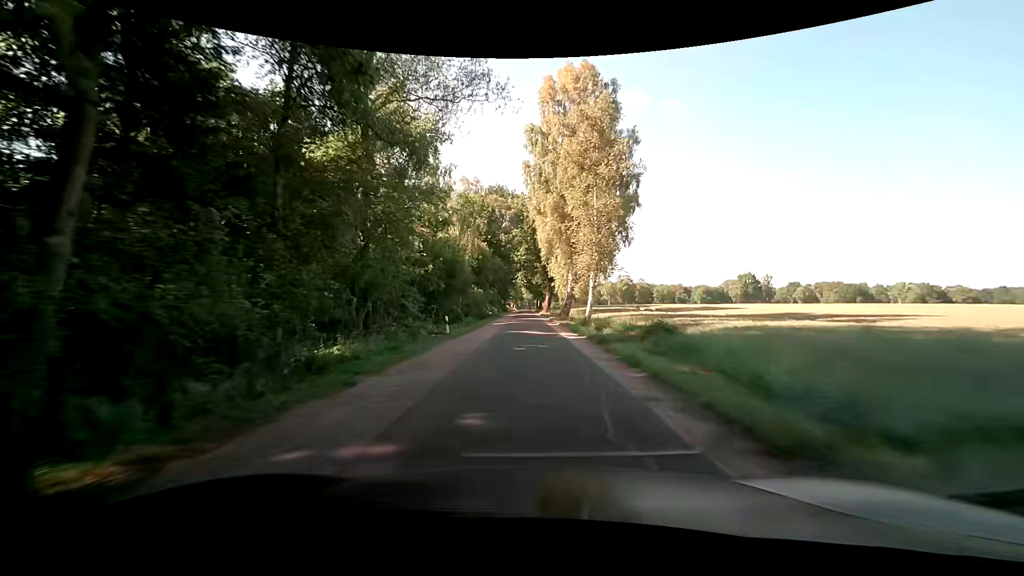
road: unclassified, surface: asphalt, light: Day
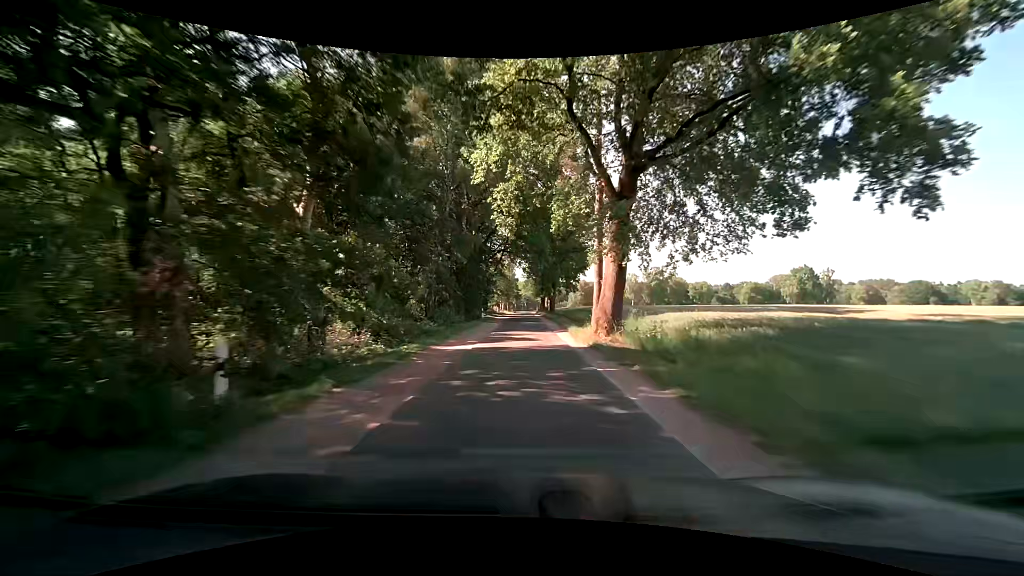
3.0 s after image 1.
(-0.2, +59.0) m; 0°
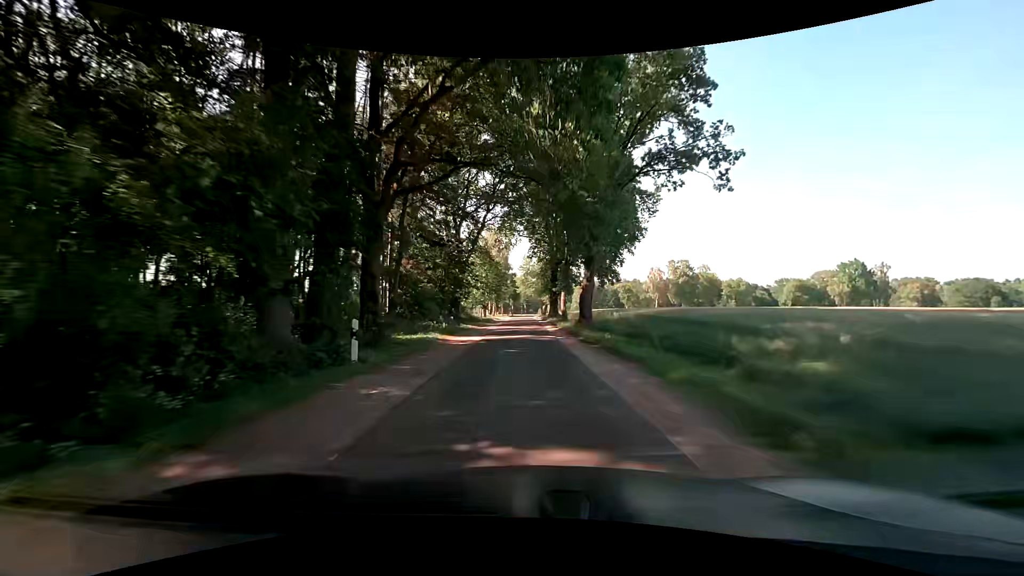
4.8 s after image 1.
(0.0, +34.1) m; 0°
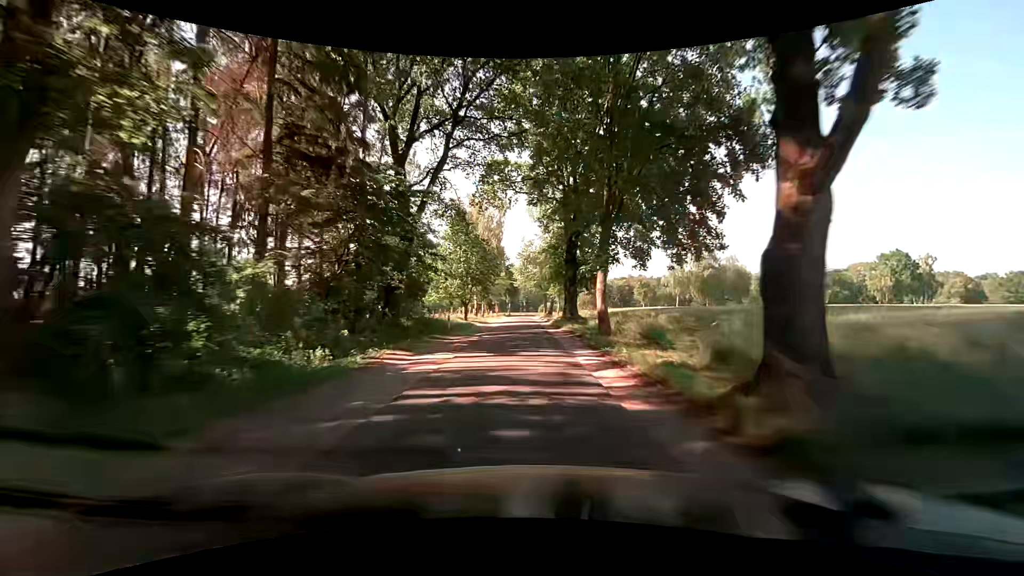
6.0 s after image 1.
(+0.1, +21.2) m; 0°
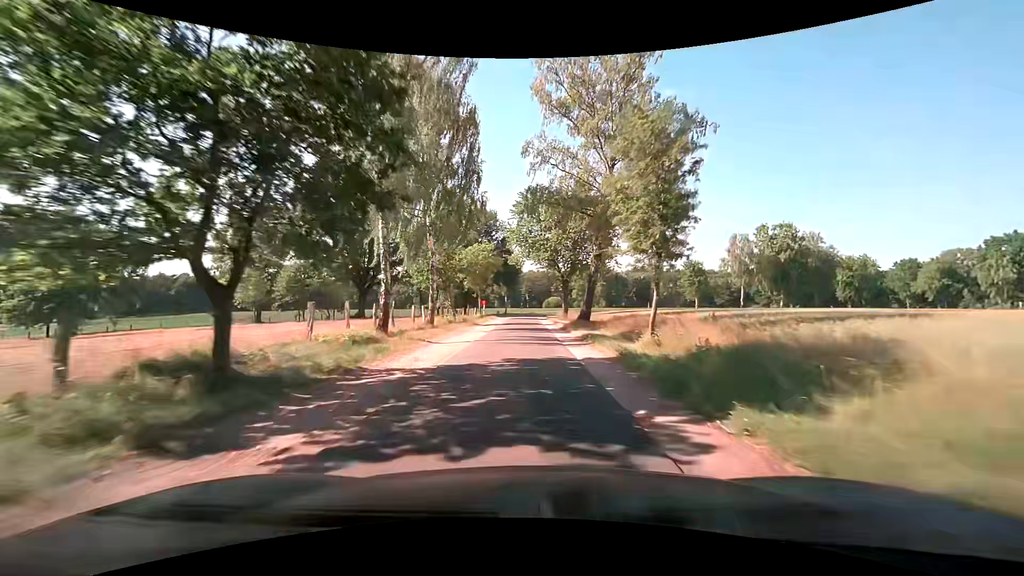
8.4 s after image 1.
(-0.2, +37.0) m; -1°
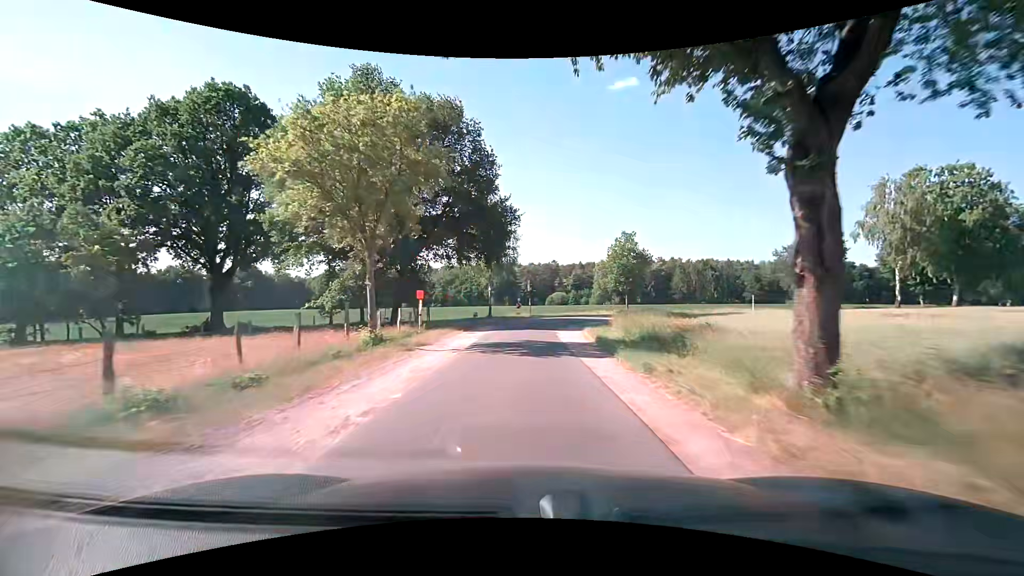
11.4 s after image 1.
(+0.4, +38.5) m; +1°
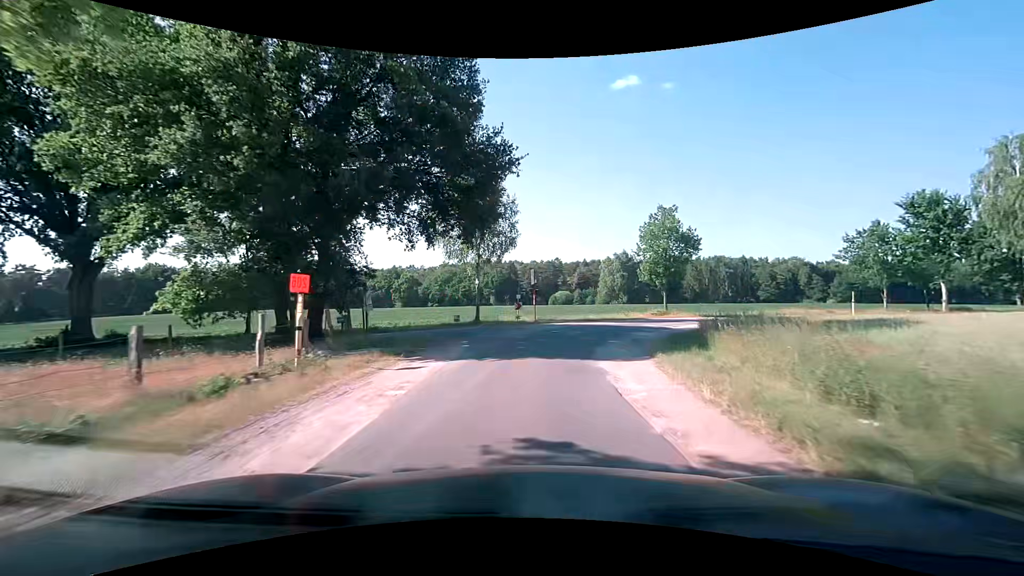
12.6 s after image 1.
(0.0, +13.4) m; 0°
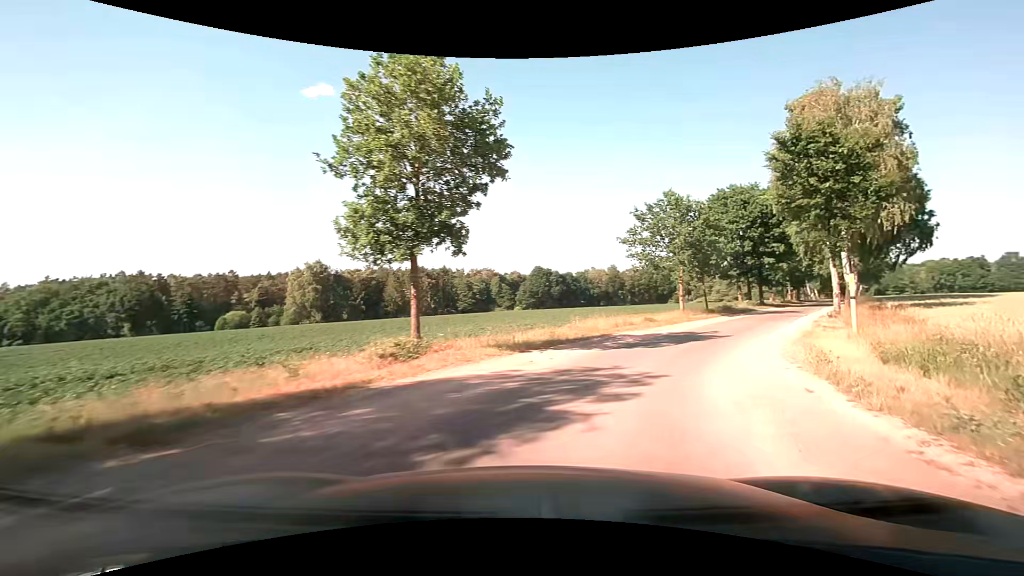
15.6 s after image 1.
(+4.7, +26.1) m; +34°
(+2, +10) (+6, +19) (+11, +27) (+17, +36) (+22, +44) (+27, +53) (+33, +61) (+38, +70) (+43, +78) (+49, +87) m
